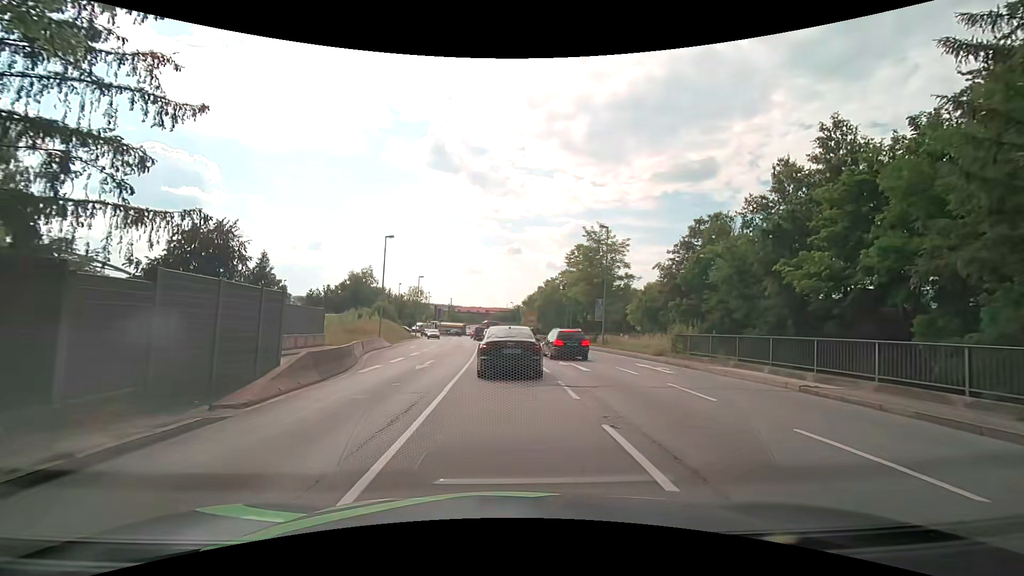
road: primary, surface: asphalt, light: Day
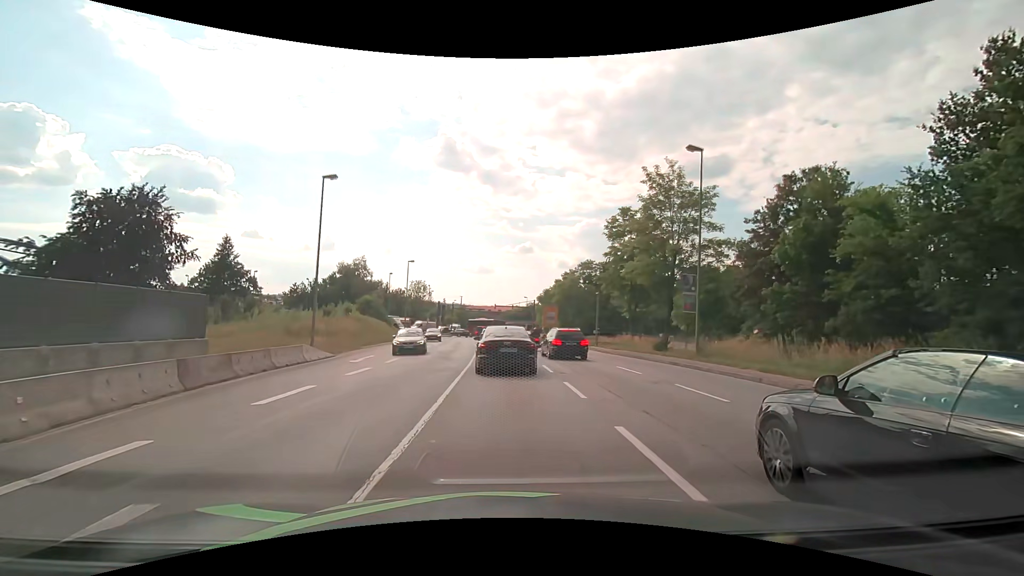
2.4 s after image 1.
(-0.9, +18.6) m; -3°
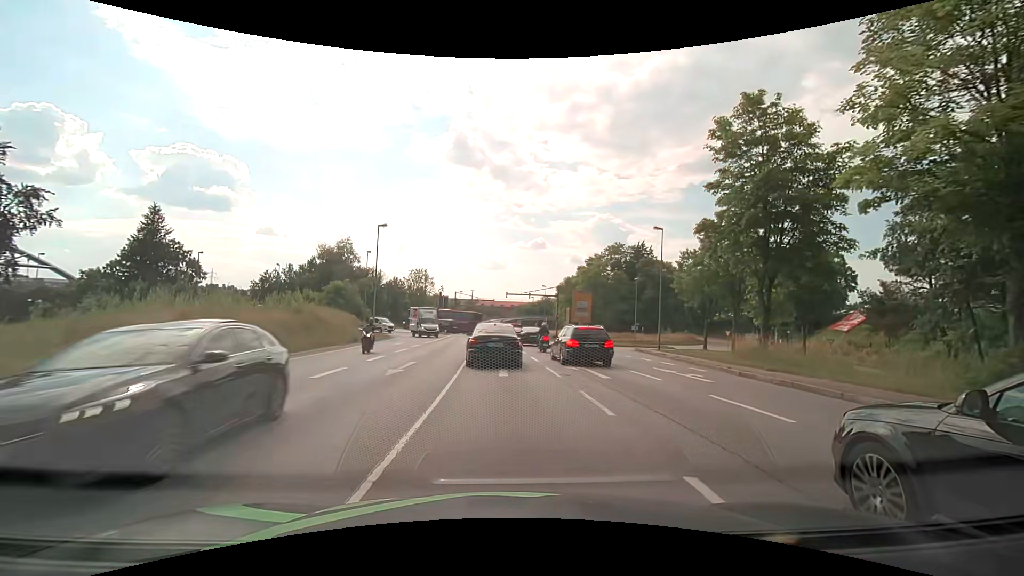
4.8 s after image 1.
(-0.5, +20.4) m; -2°
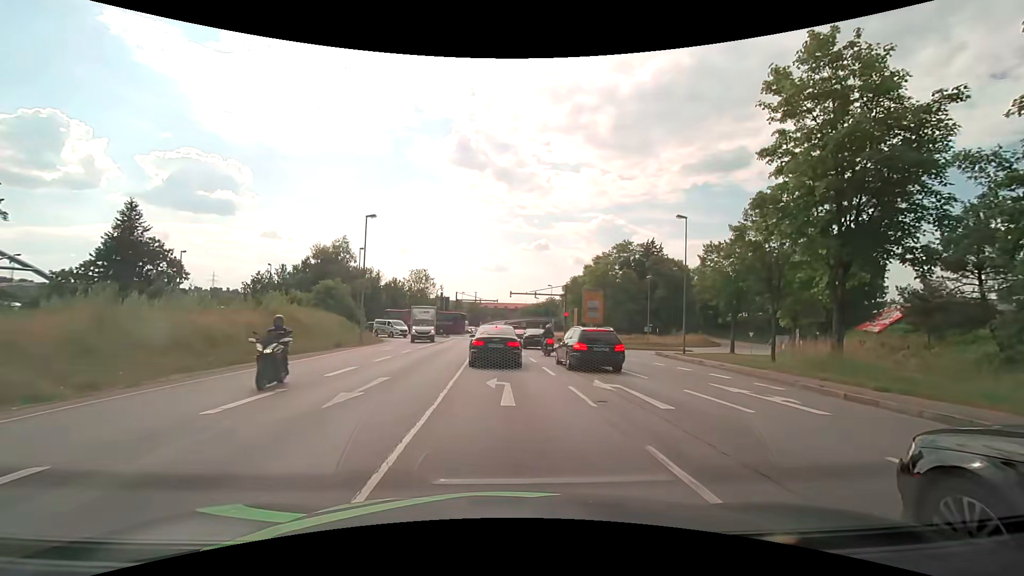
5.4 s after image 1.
(0.0, +4.8) m; 0°
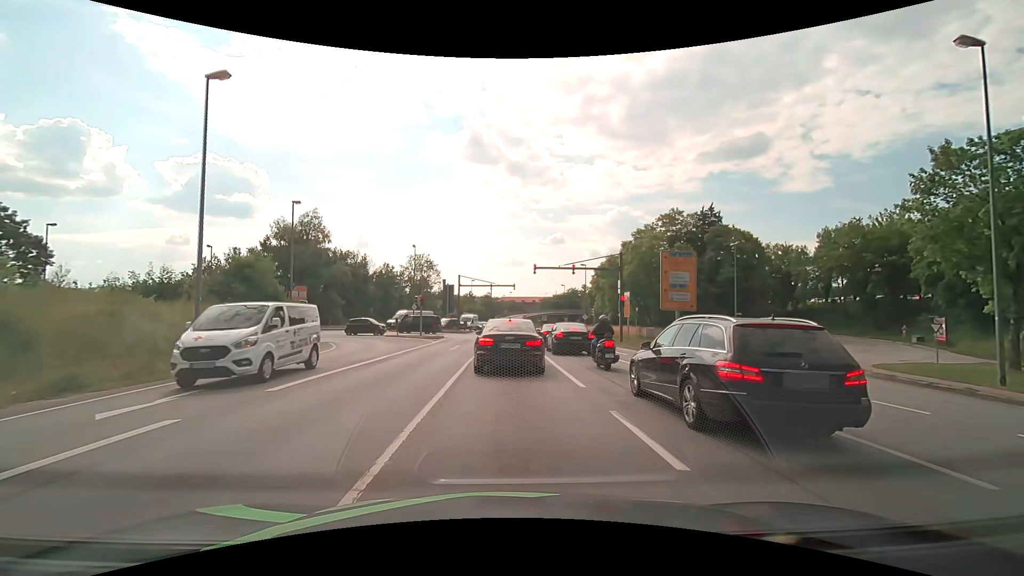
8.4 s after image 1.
(-0.5, +21.9) m; -2°
